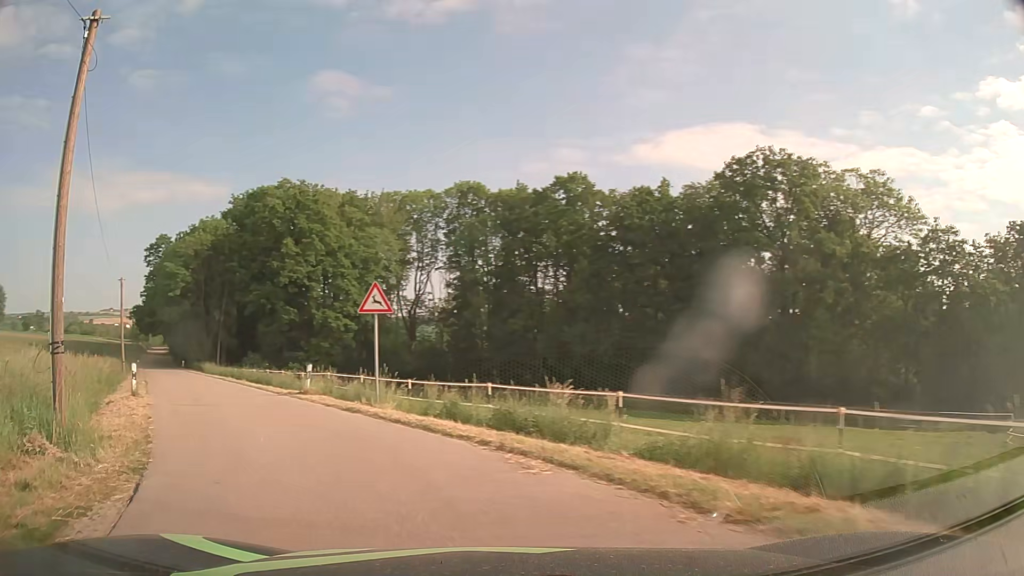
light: Day
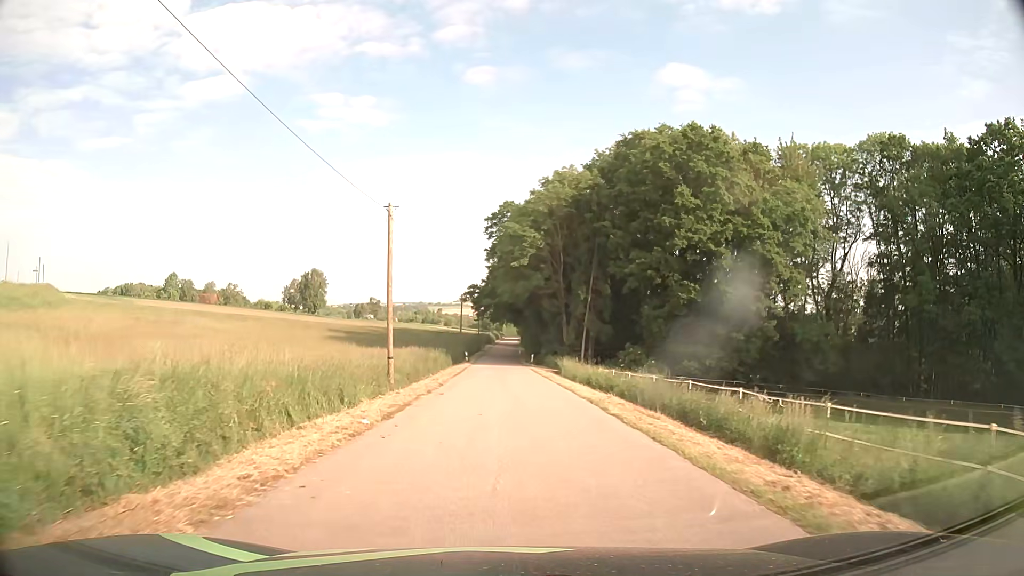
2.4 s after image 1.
(-8.5, +20.2) m; -31°
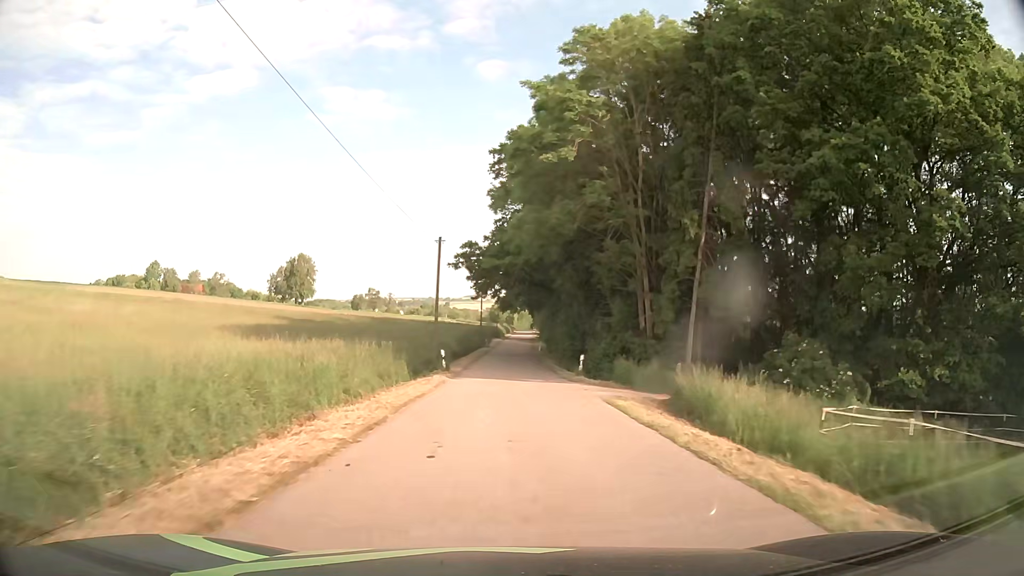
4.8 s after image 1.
(-0.4, +31.6) m; -1°
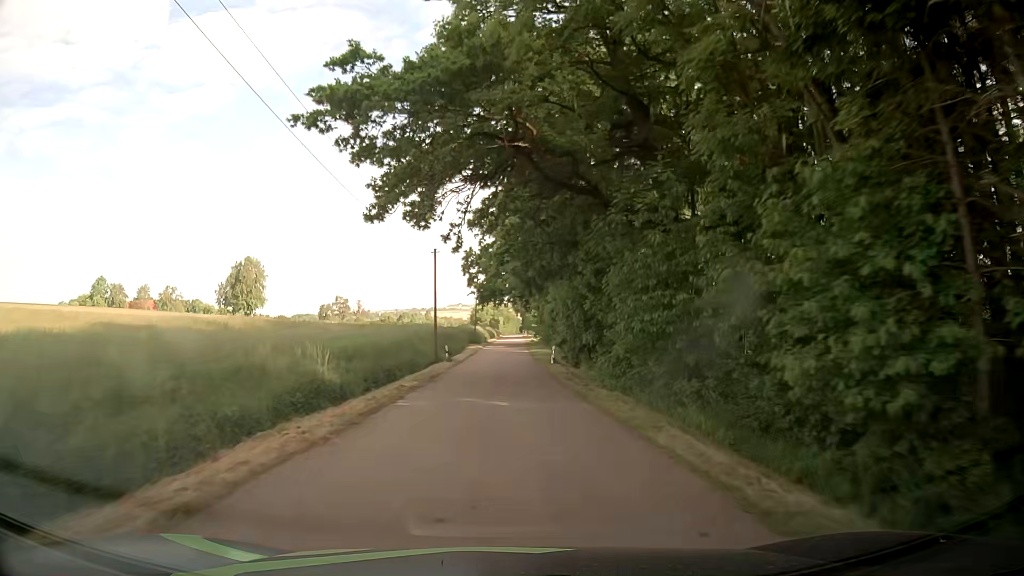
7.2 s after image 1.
(+0.4, +36.3) m; +2°
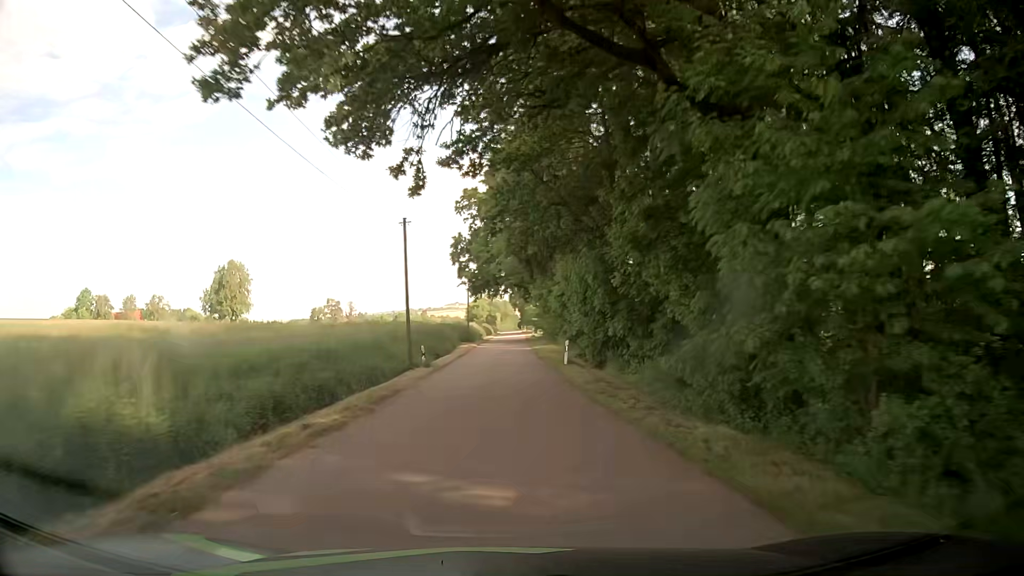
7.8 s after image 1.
(0.0, +9.7) m; 0°
